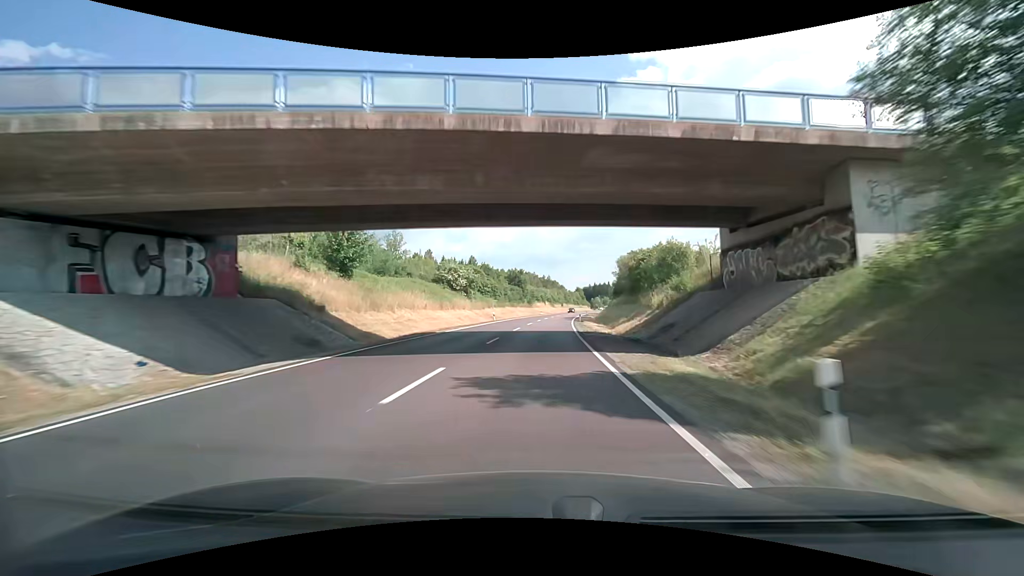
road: primary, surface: asphalt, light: Day
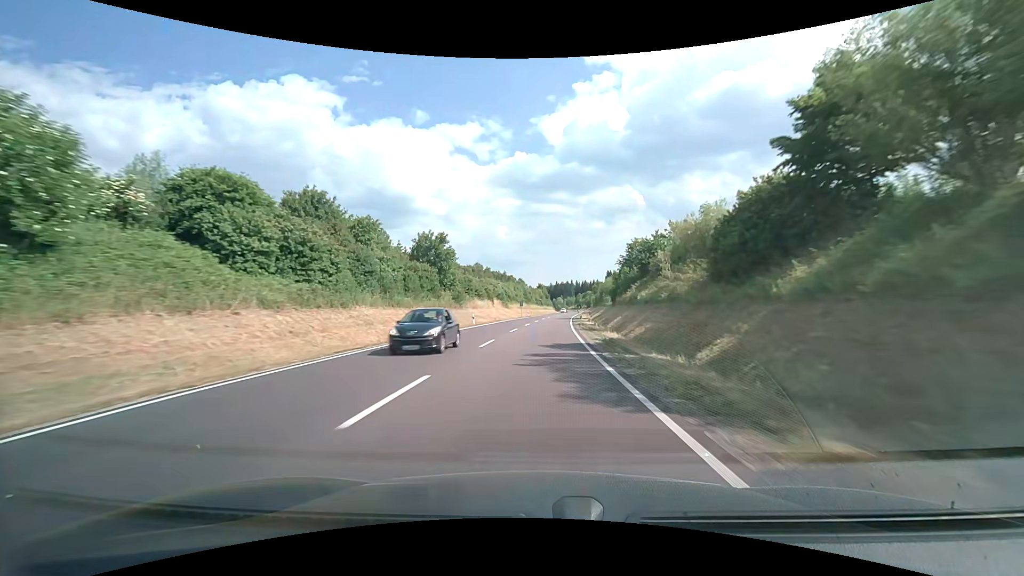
(+2.6, +61.2) m; +5°
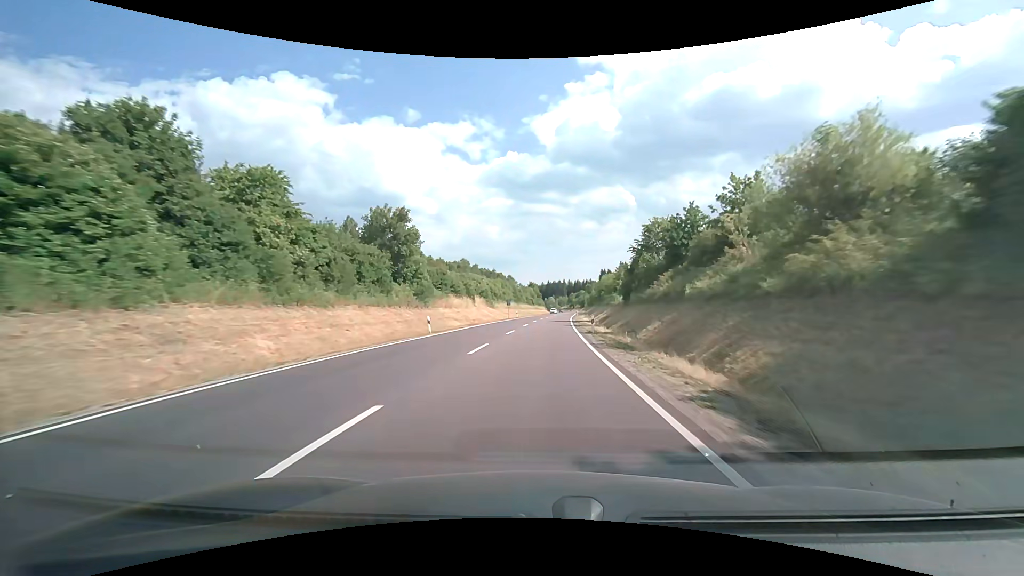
(+0.1, +15.1) m; +1°
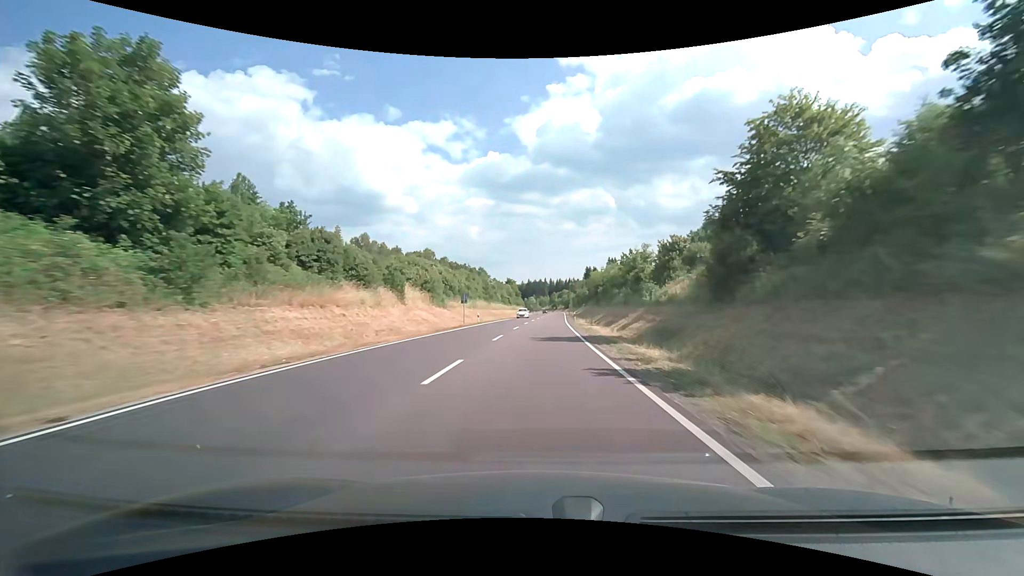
(+0.5, +30.0) m; +2°
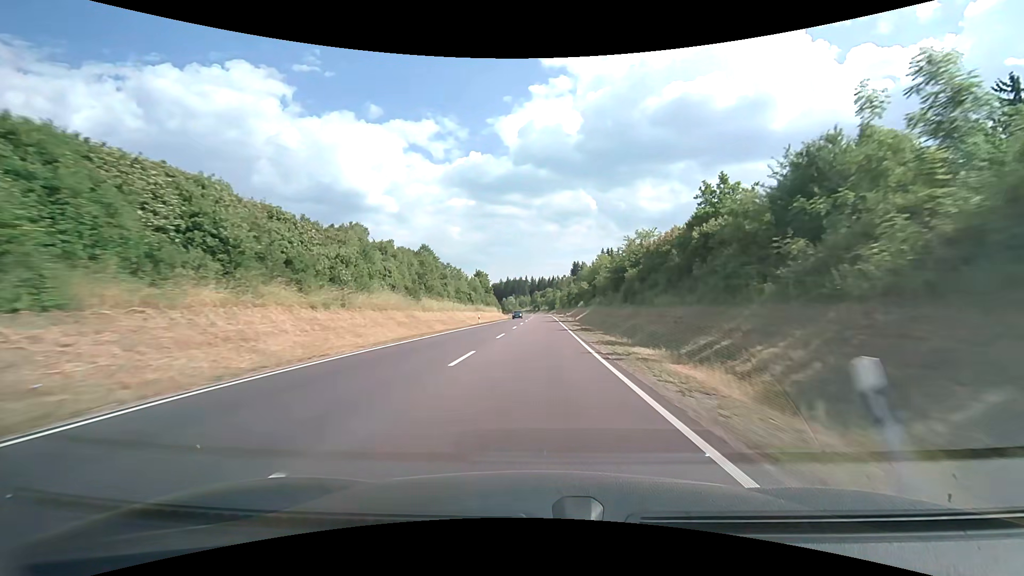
(+1.1, +44.9) m; +2°
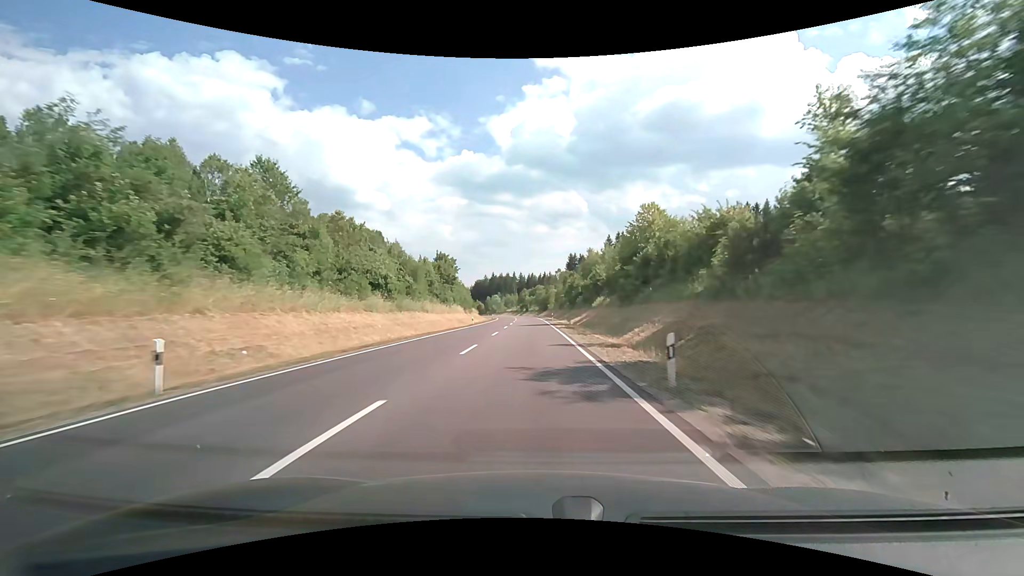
(+0.6, +44.9) m; +1°
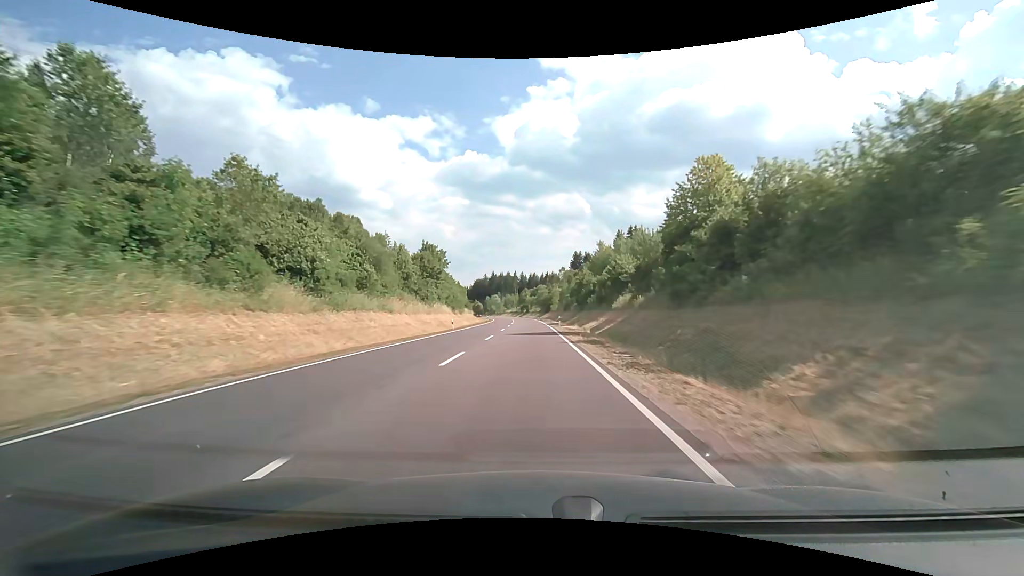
(0.0, +15.0) m; 0°
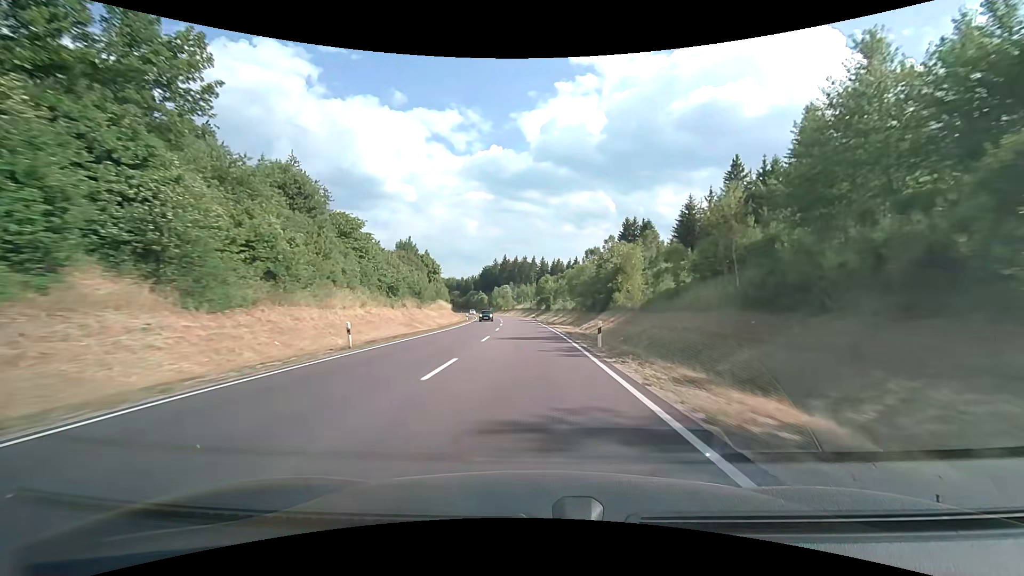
(-1.3, +75.4) m; -2°
(0, +10) (0, +20) (0, +30) (-1, +40) (-1, +50) (-2, +60) (-2, +70) (-3, +80) (-4, +90) (-5, +100) m
